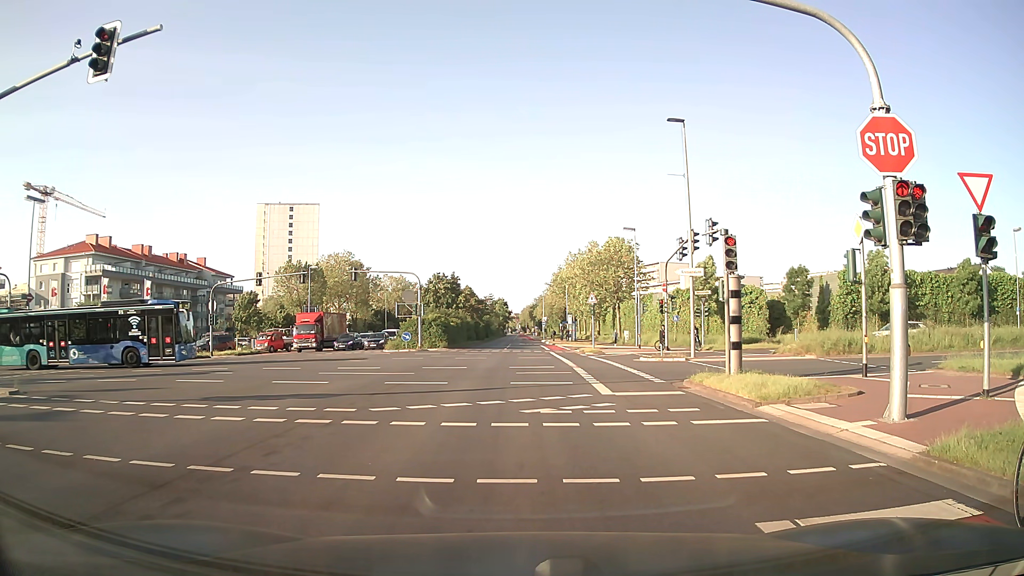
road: secondary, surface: asphalt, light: Day
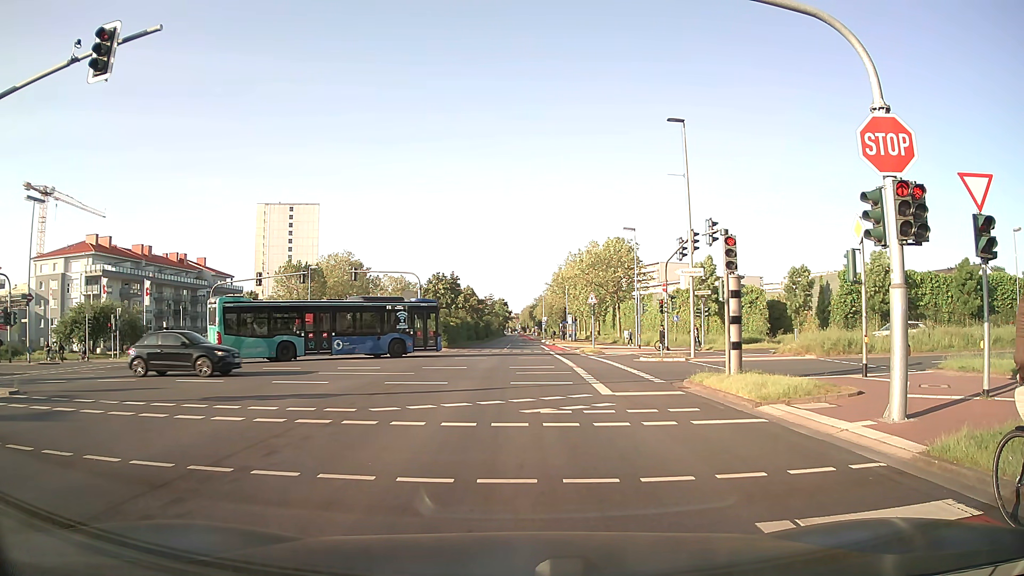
(0.0, 0.0) m; 0°
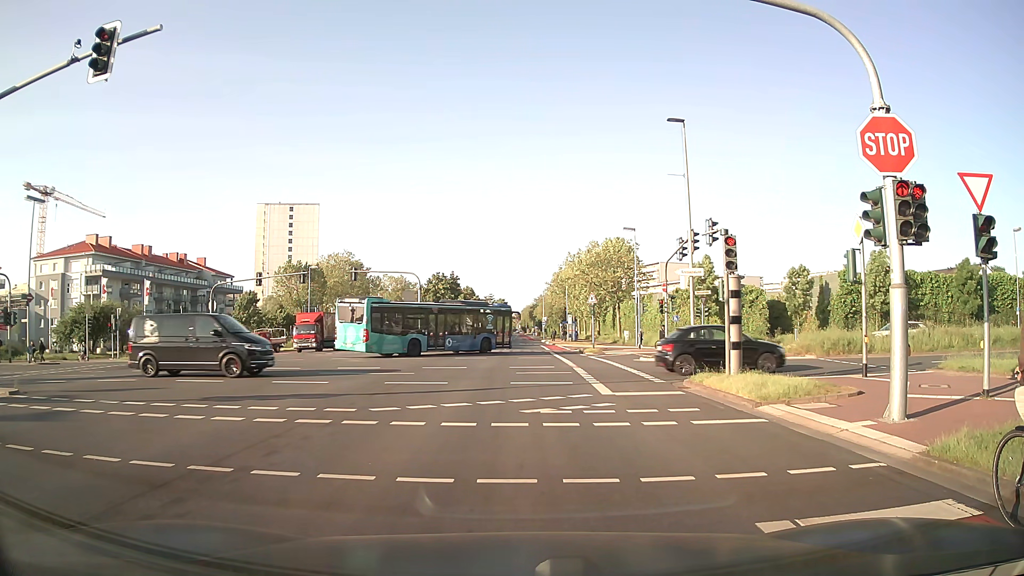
(0.0, 0.0) m; 0°
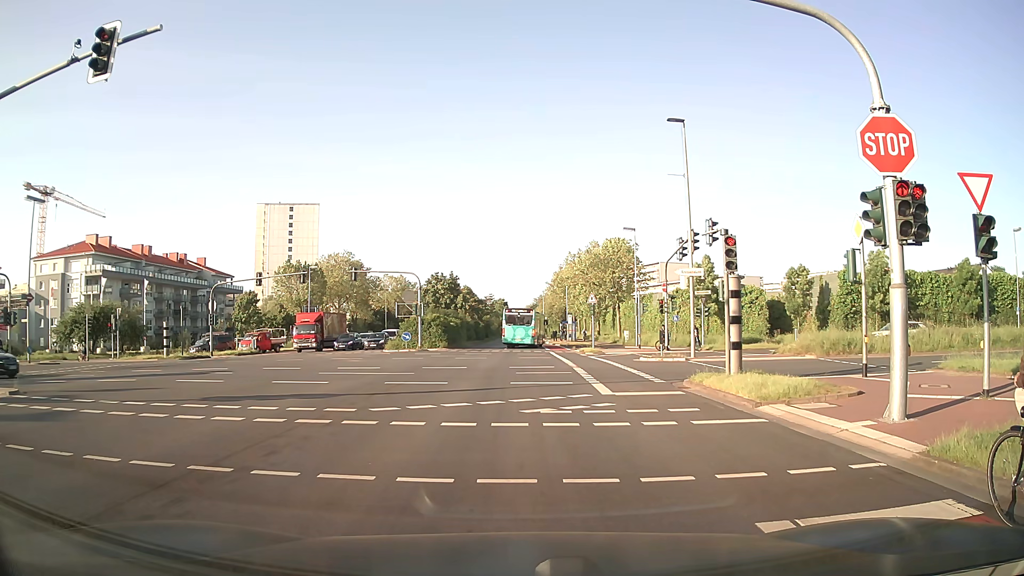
(0.0, 0.0) m; 0°
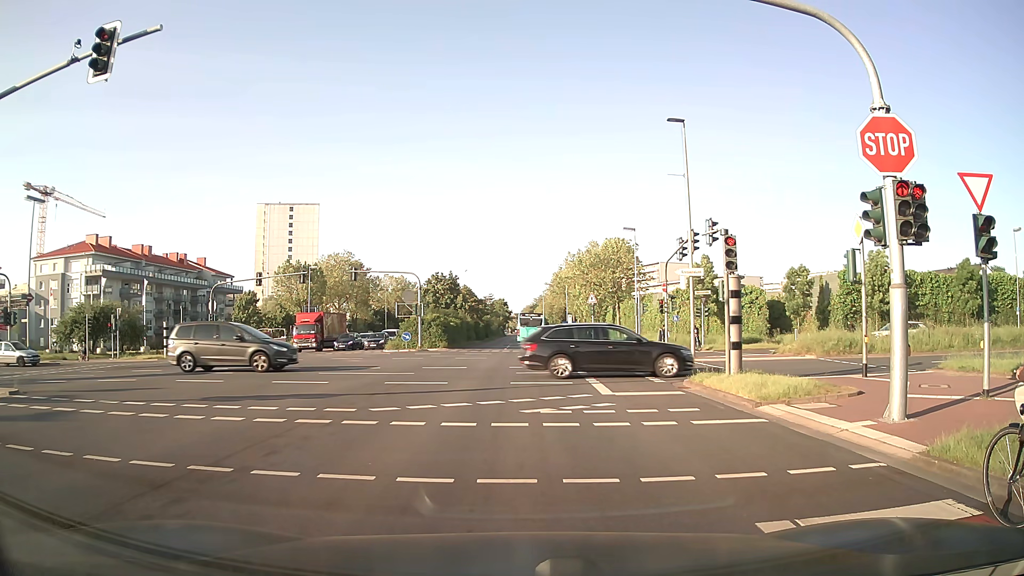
(0.0, 0.0) m; 0°
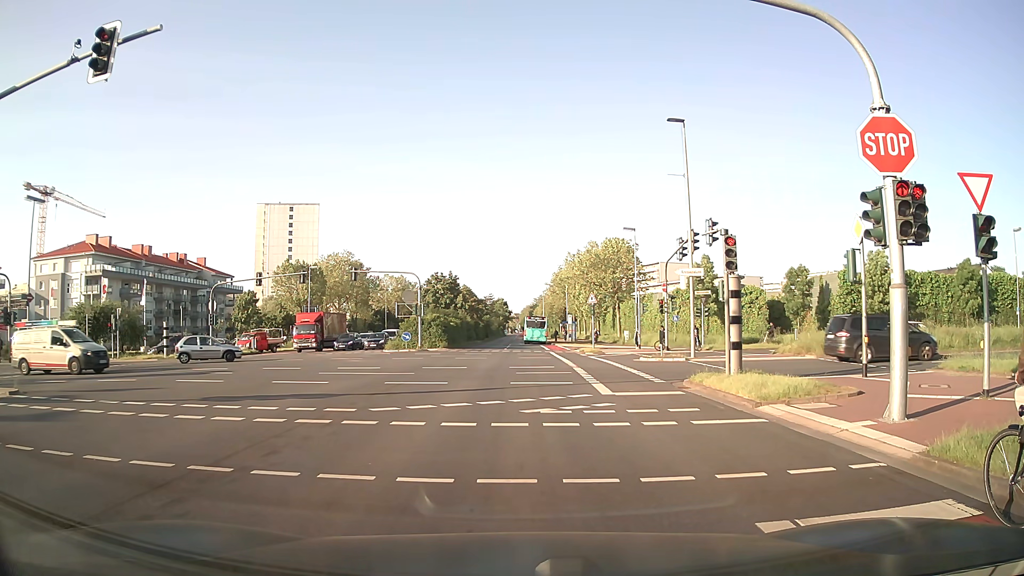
(0.0, 0.0) m; 0°
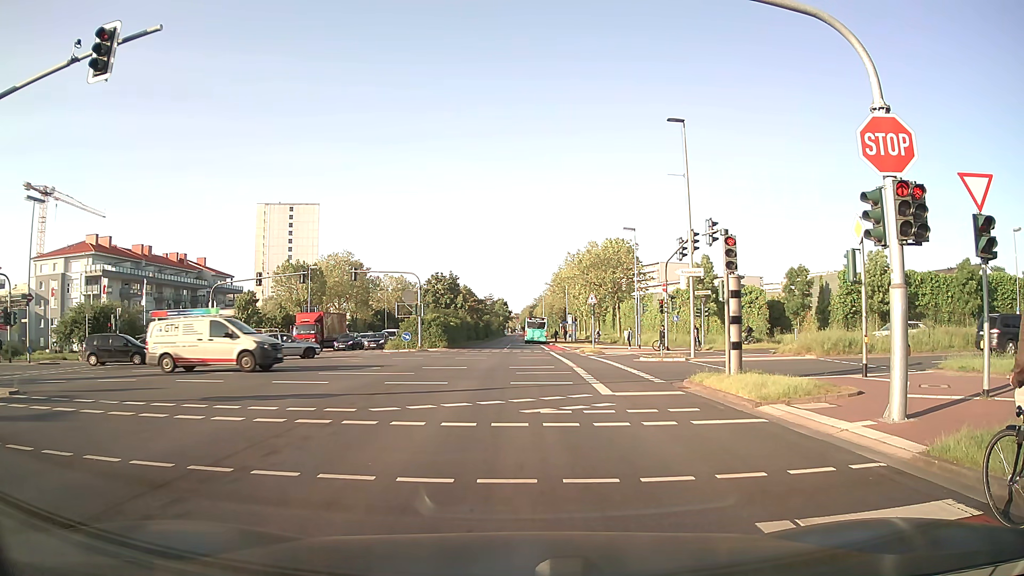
(0.0, 0.0) m; 0°
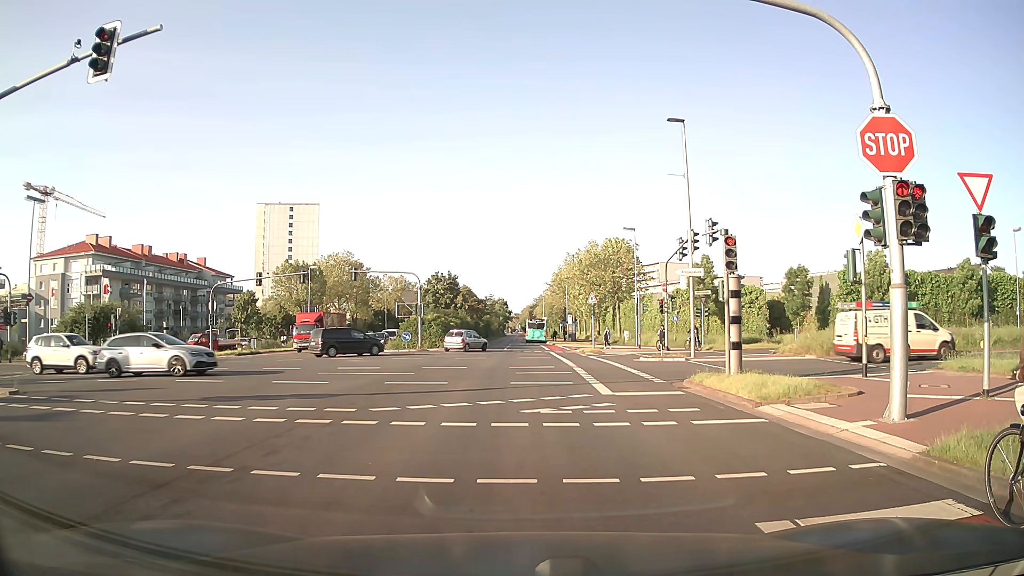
(0.0, 0.0) m; 0°
(0, +10) (0, +20) (0, +30) (+1, +40) (+1, +50) (+1, +60) (+1, +70) (+1, +80) (+1, +90) (+1, +100) m
